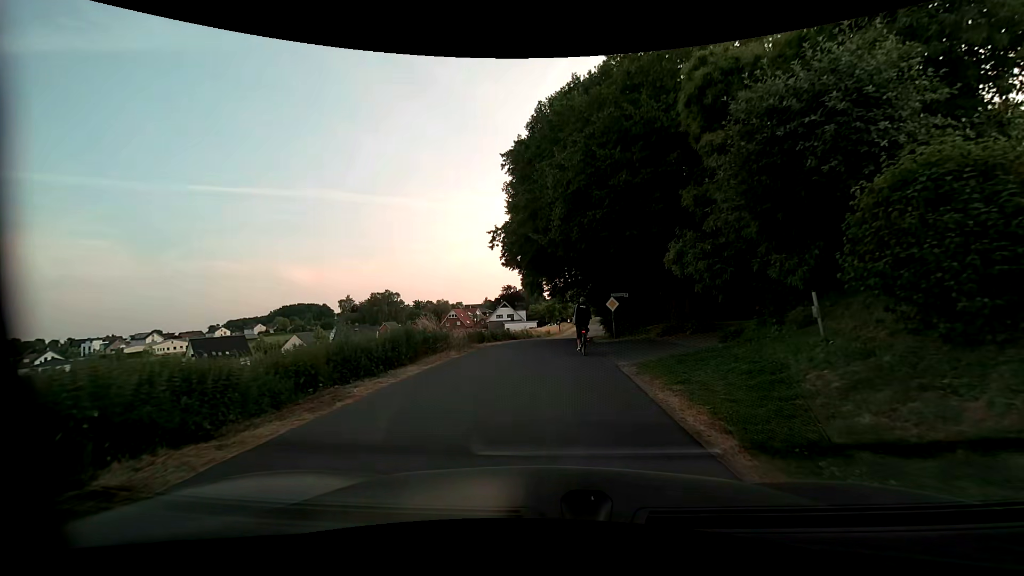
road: residential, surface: asphalt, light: Day
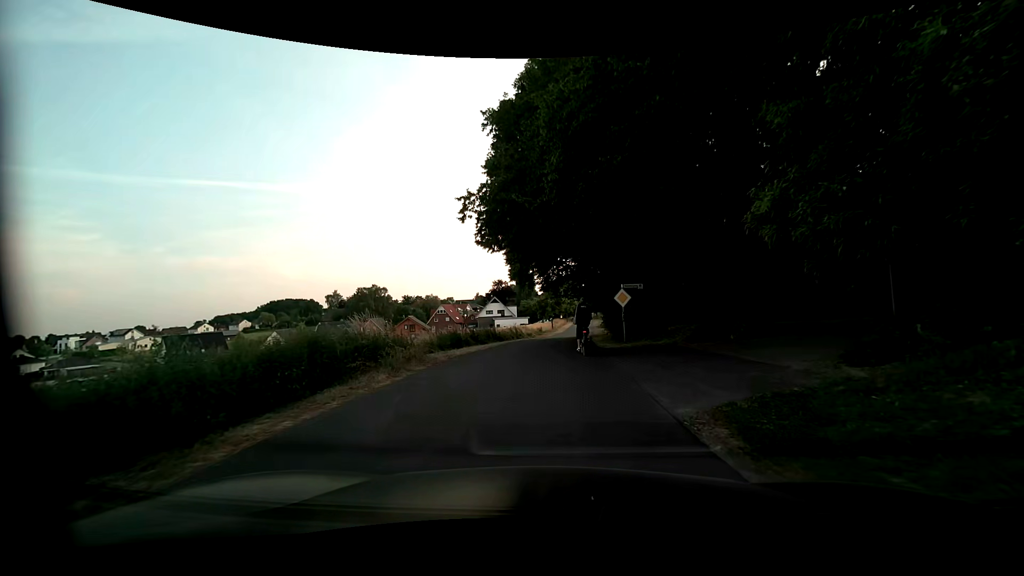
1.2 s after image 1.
(0.0, +6.3) m; +1°
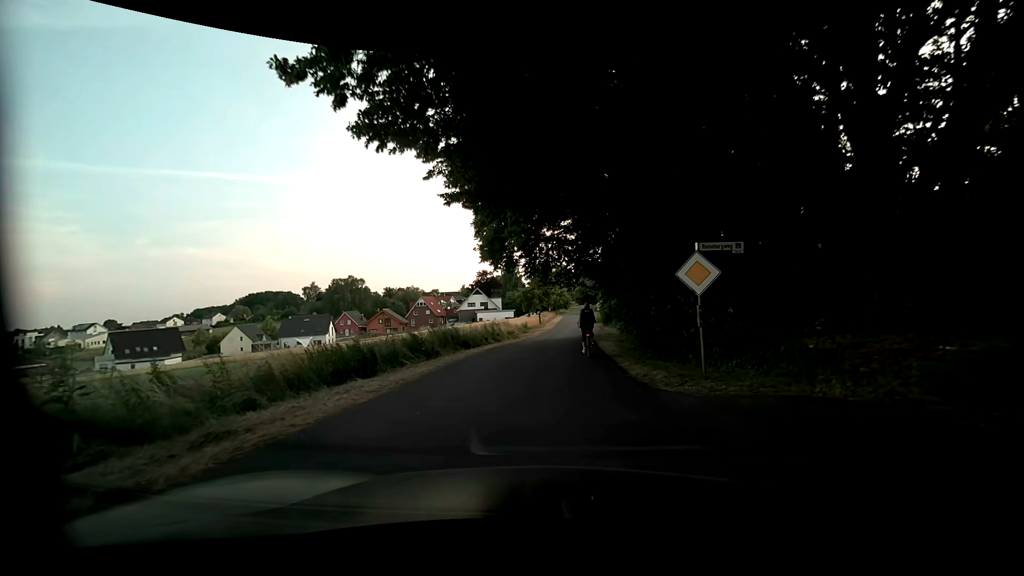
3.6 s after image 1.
(+0.1, +12.0) m; +1°
